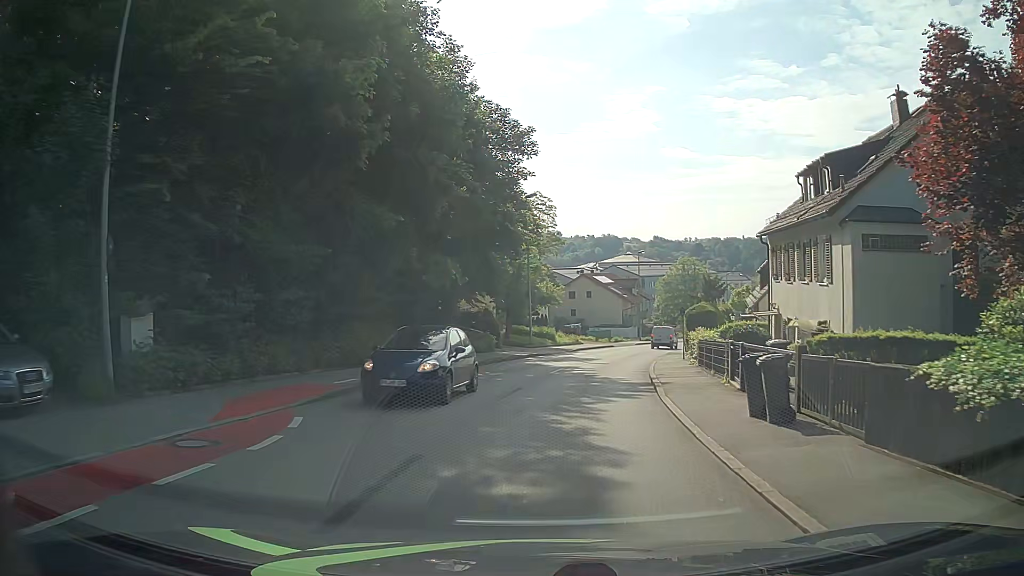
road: tertiary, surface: asphalt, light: Day
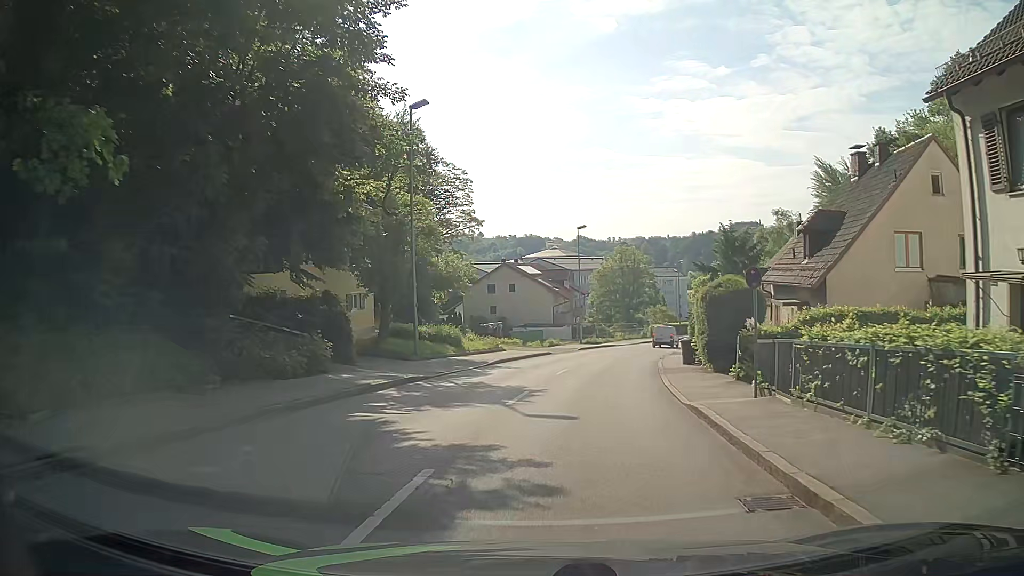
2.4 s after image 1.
(+1.0, +18.4) m; +6°
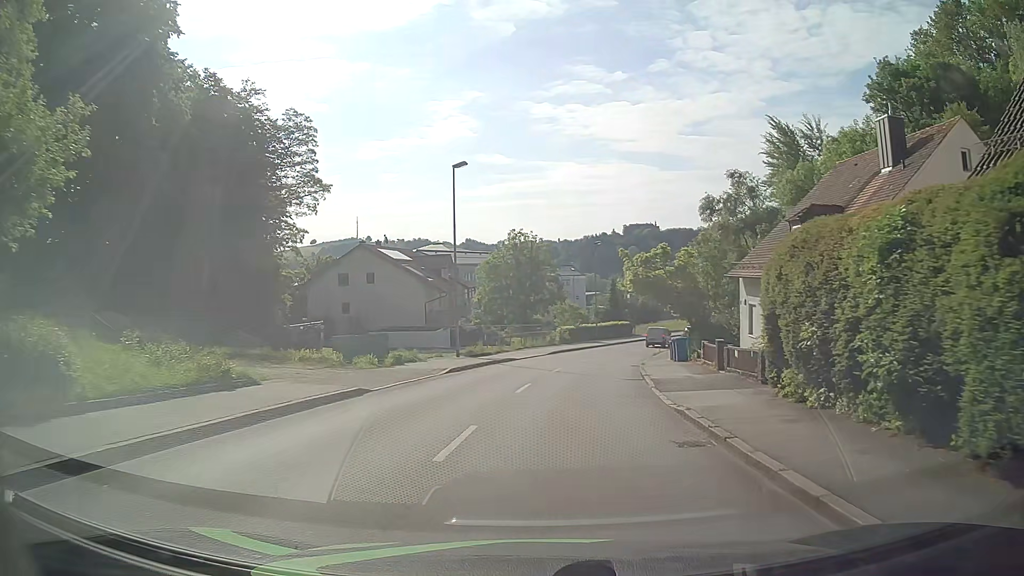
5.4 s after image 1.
(+1.8, +23.0) m; +9°
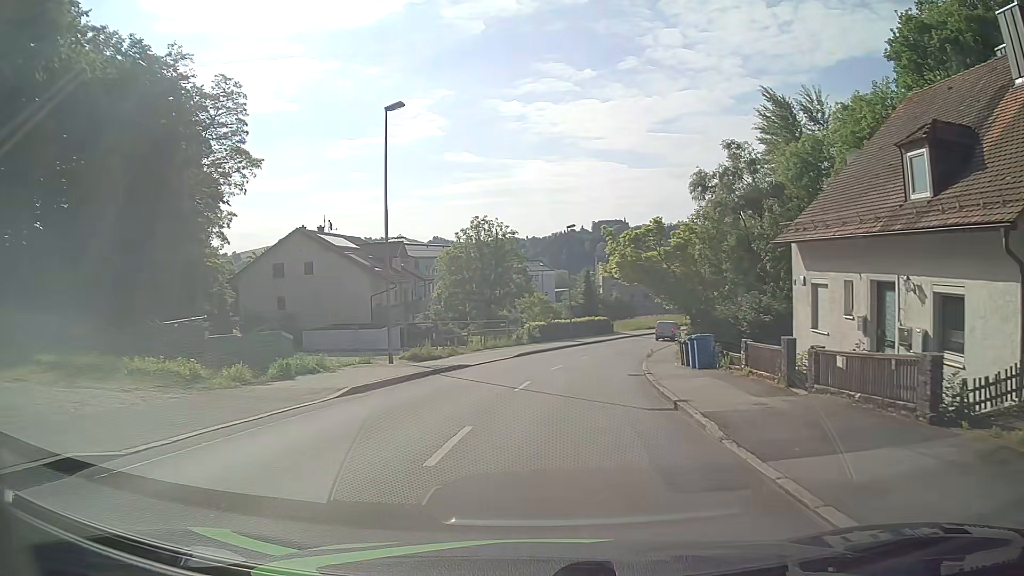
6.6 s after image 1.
(+0.4, +9.2) m; +3°
(0, +10) (+1, +20) (+3, +30) (+4, +40) (+7, +49) (+10, +59) (+14, +68) (+19, +77) (+24, +85) (+30, +93) m
